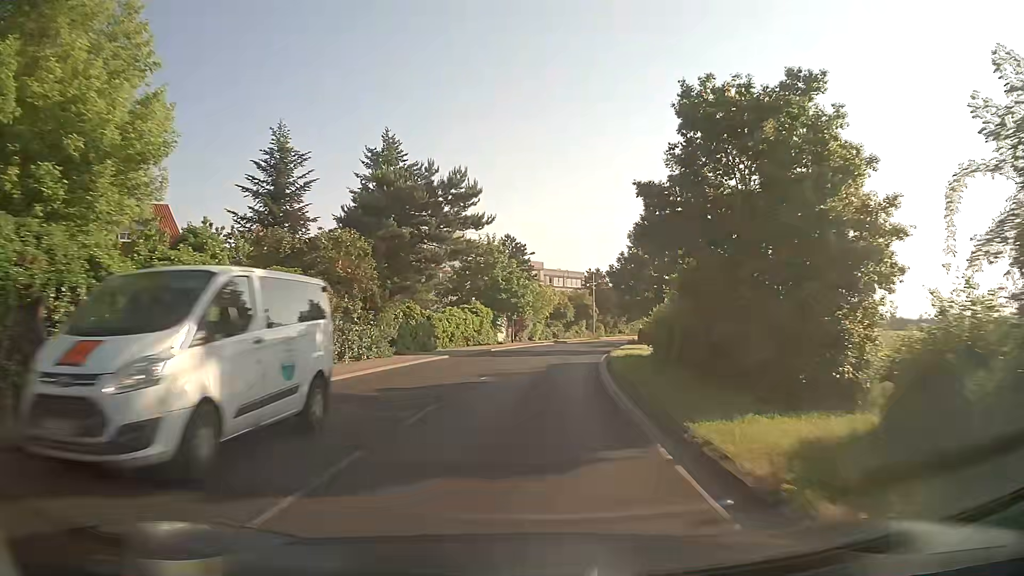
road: tertiary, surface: asphalt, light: Day
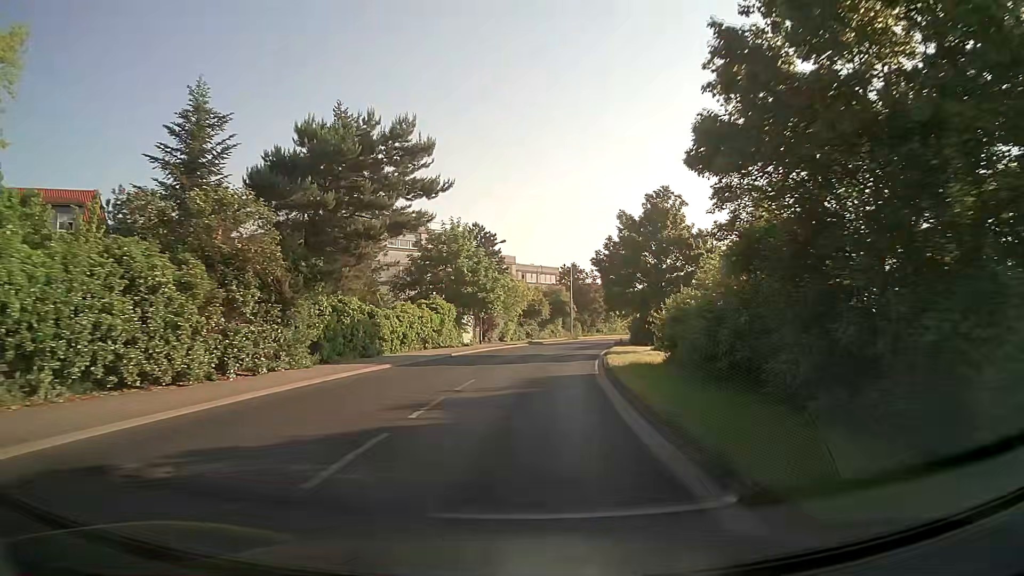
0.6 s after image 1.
(+0.1, +7.7) m; +2°
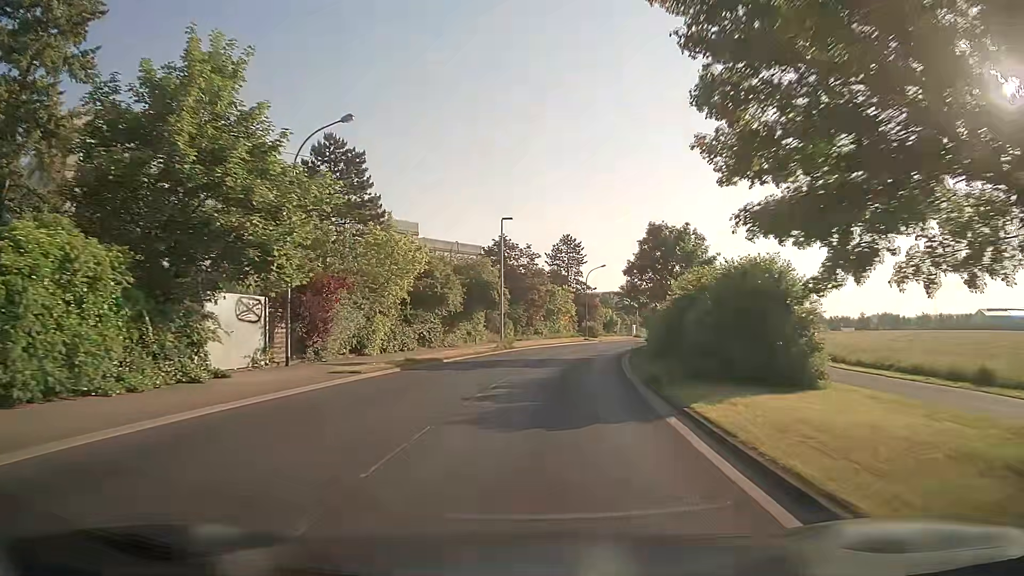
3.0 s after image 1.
(+1.9, +31.1) m; +7°
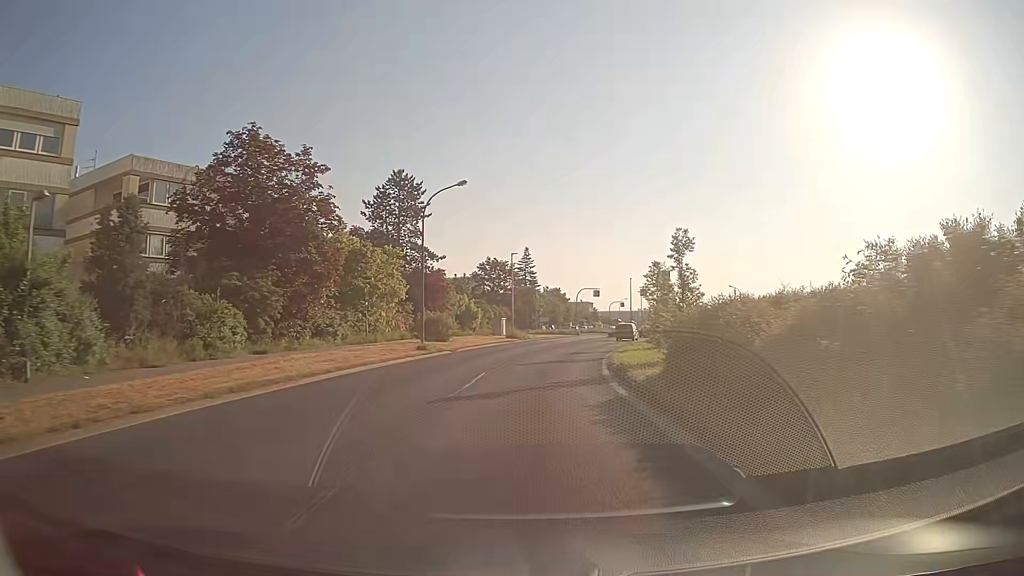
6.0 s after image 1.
(+4.0, +38.5) m; +12°
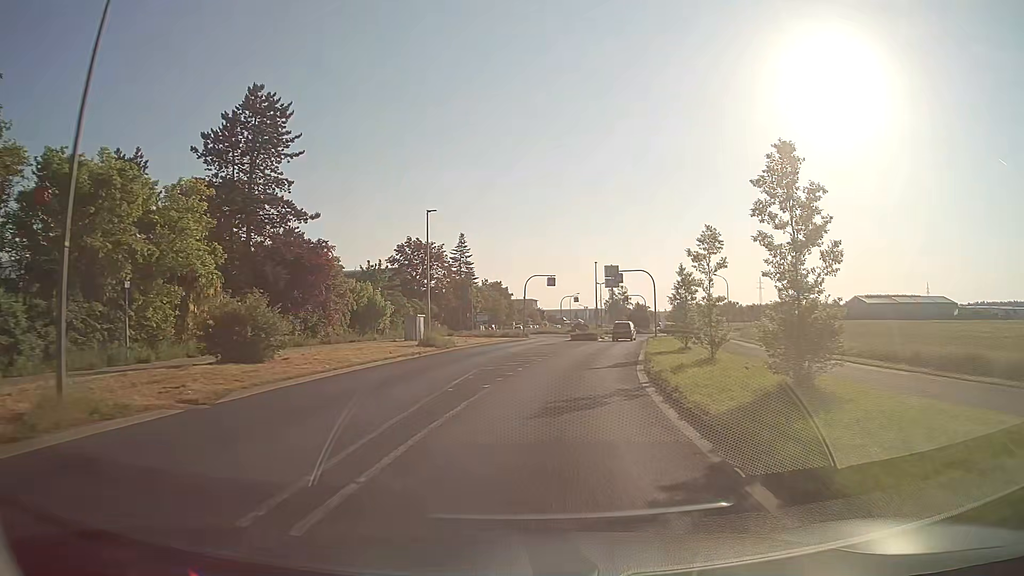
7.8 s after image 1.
(+1.2, +22.7) m; +5°
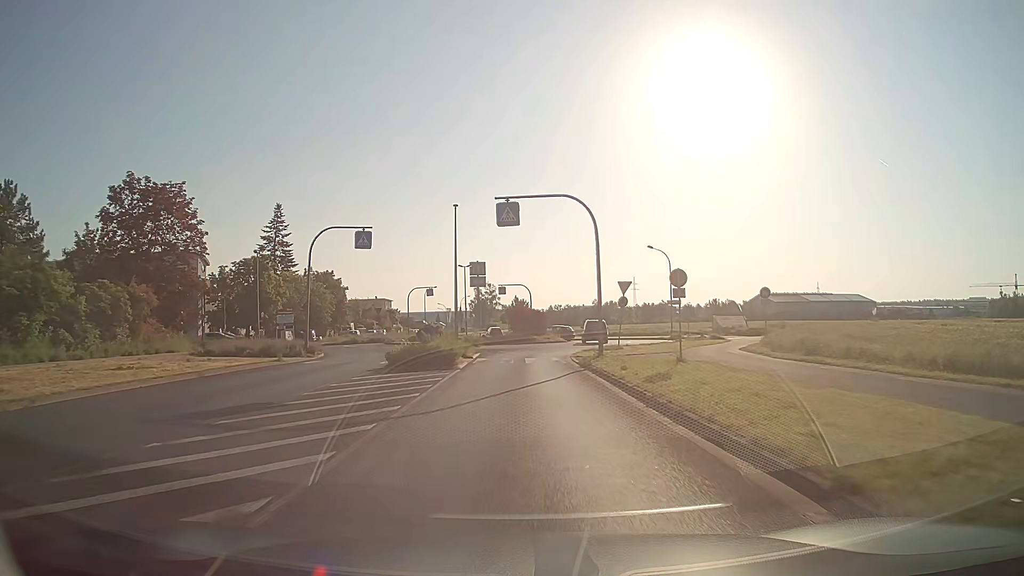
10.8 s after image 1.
(+3.9, +34.8) m; +11°
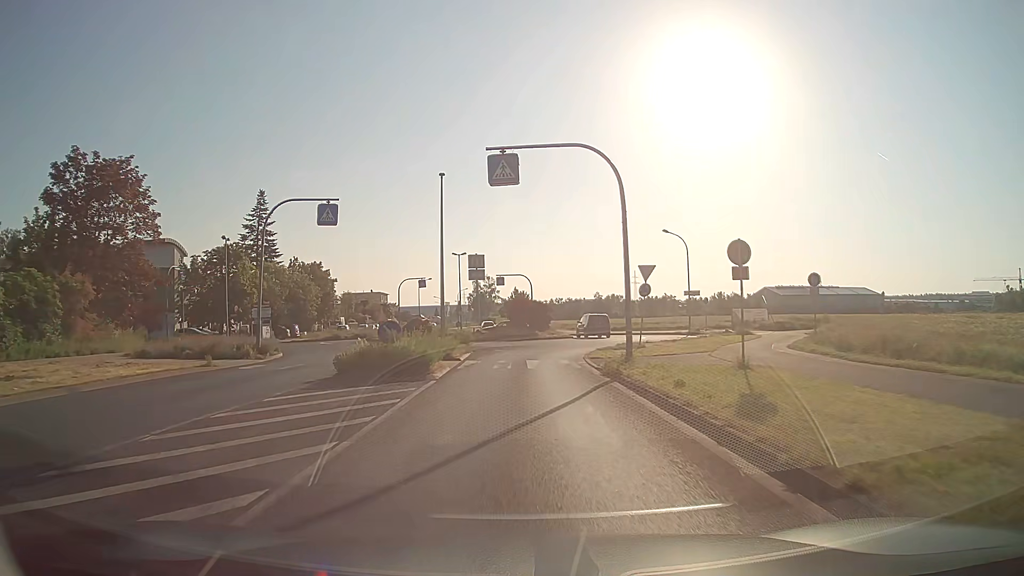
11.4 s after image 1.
(0.0, +6.2) m; 0°
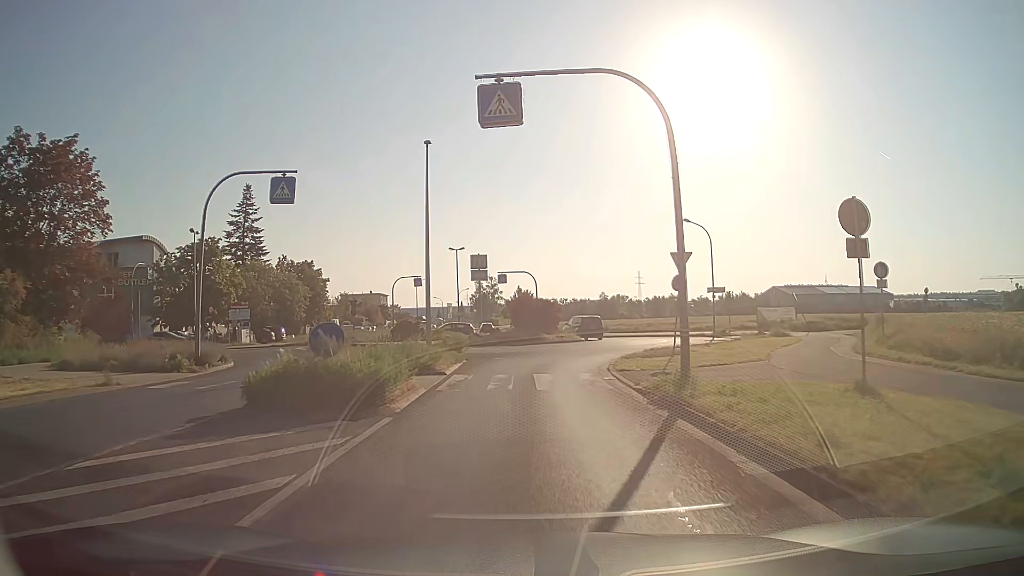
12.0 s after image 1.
(0.0, +5.6) m; 0°
